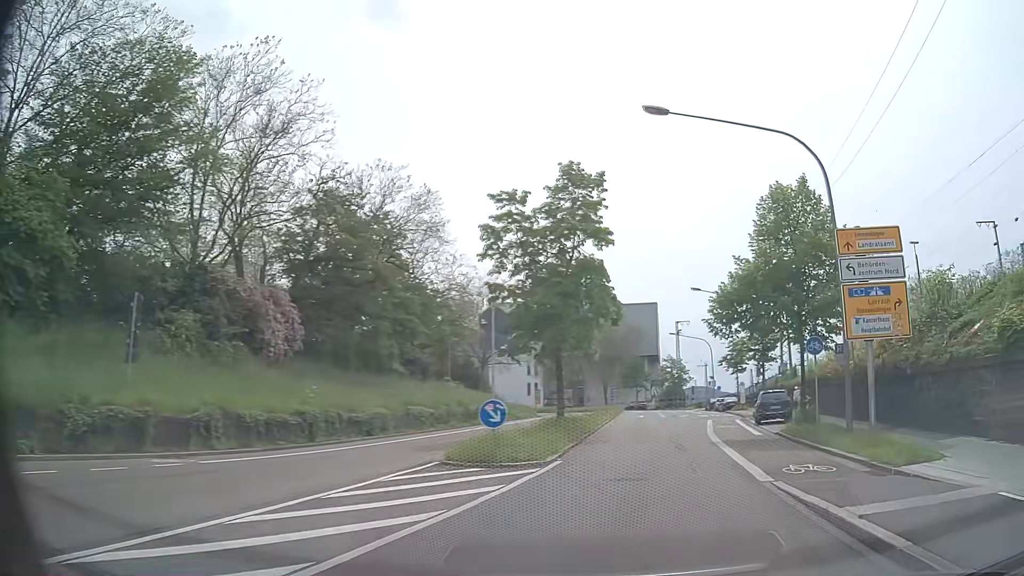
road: secondary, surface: asphalt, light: Day
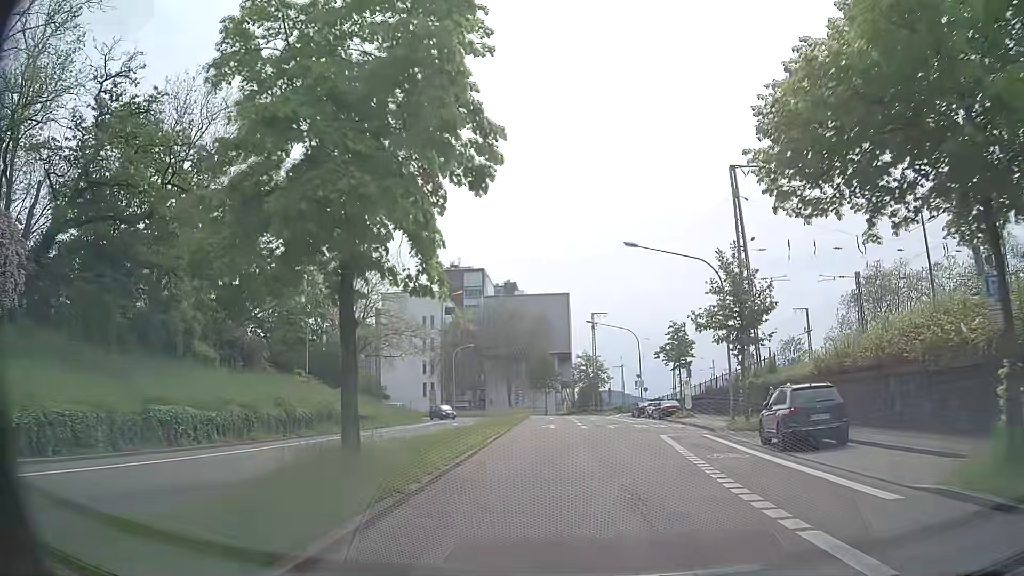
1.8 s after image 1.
(+1.7, +16.7) m; +7°
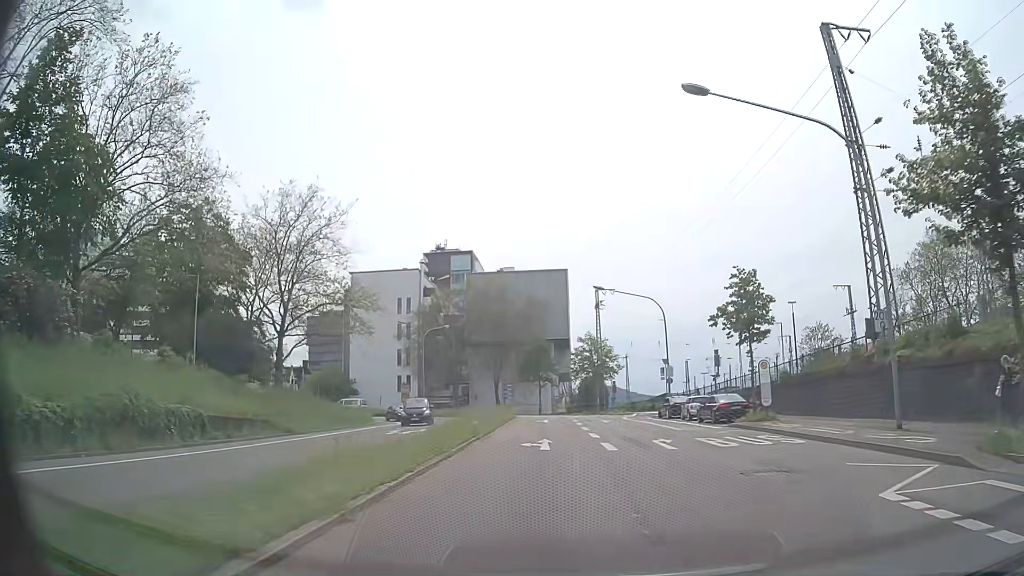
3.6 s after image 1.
(-0.1, +19.1) m; 0°
(0, +10) (0, +20) (0, +30) (0, +40) (+1, +50) (+1, +60) (-1, +70) (-7, +78) (-15, +83) (-24, +88) m
